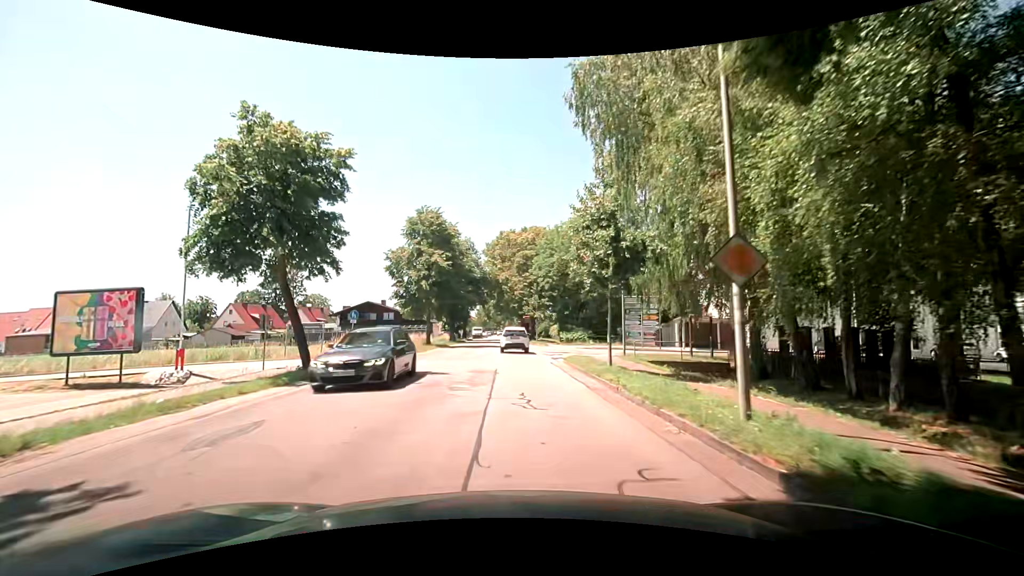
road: unclassified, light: Day
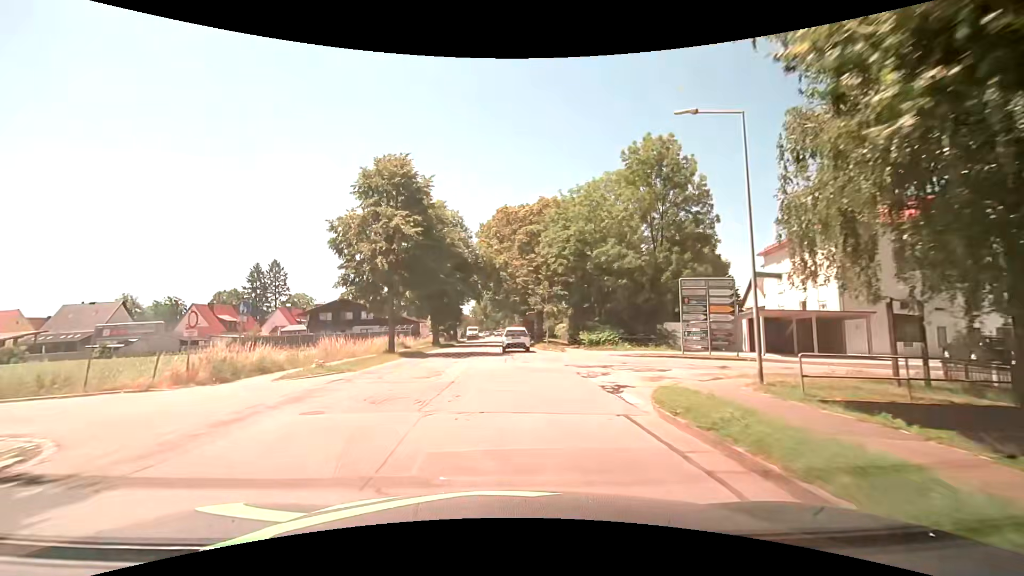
(-0.1, +13.8) m; -1°
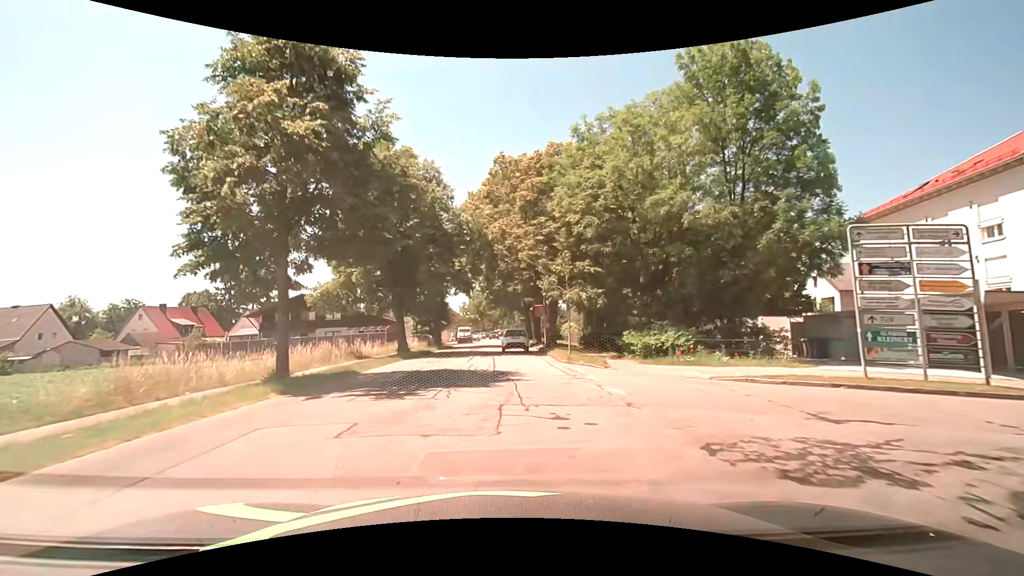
(+0.2, +14.3) m; +1°
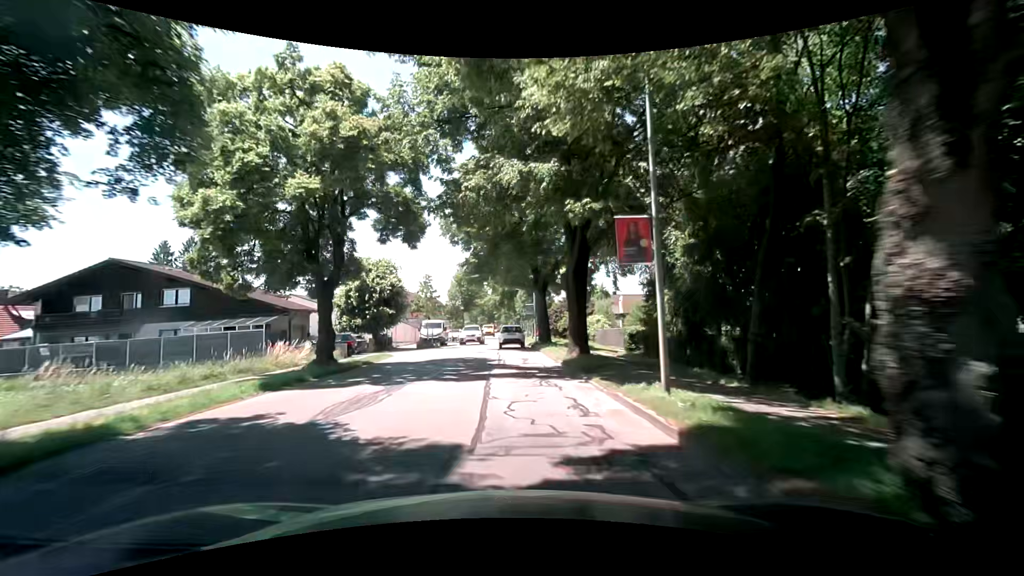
(+0.1, +29.3) m; 0°
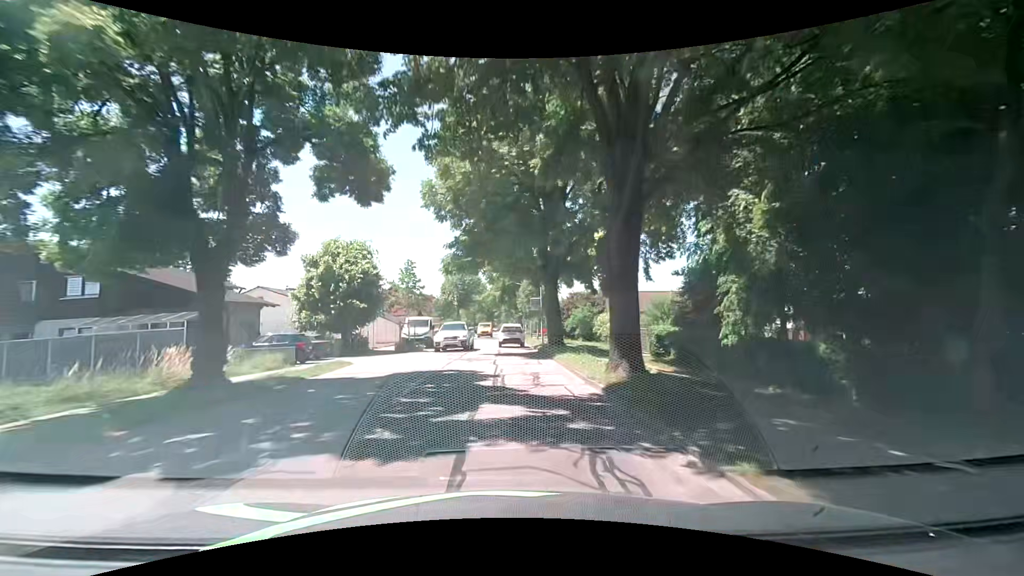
(0.0, +7.4) m; 0°
